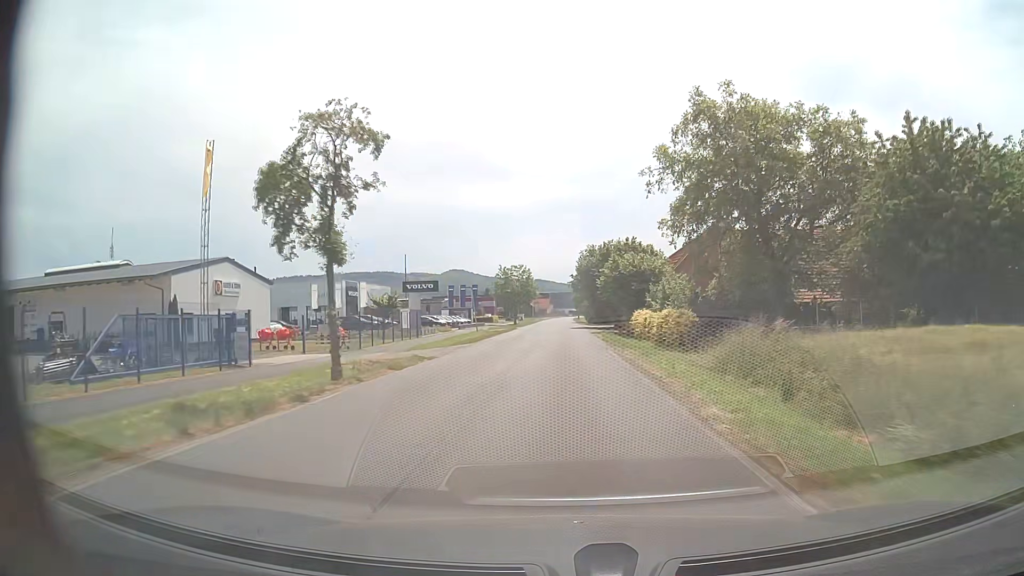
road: unclassified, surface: asphalt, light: Day
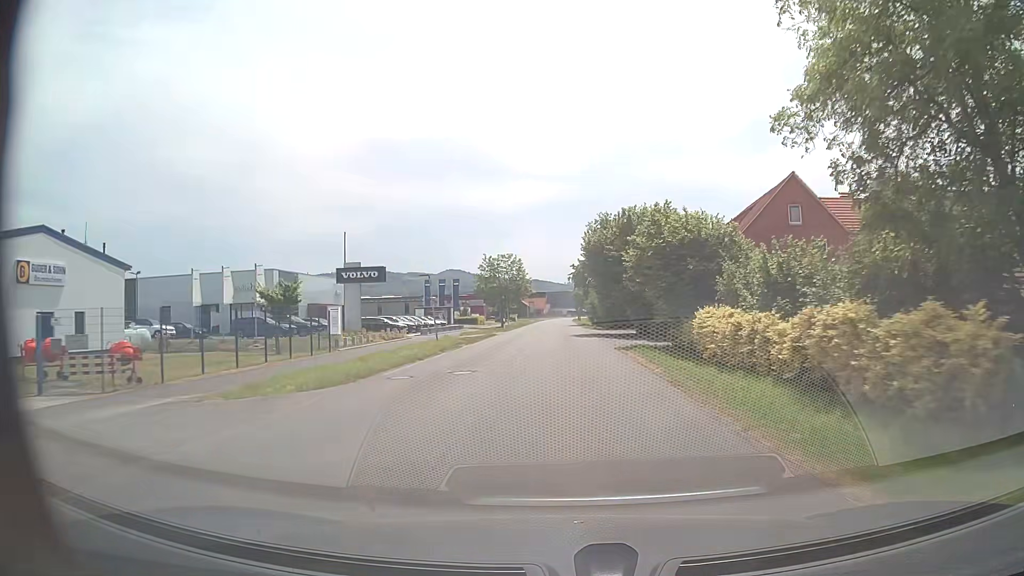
(0.0, +20.6) m; 0°
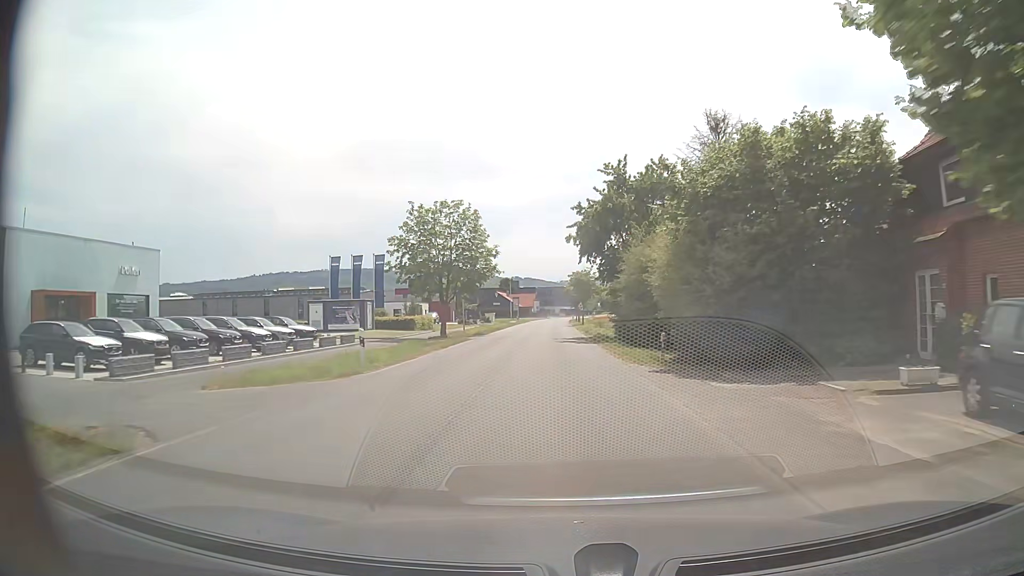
(+0.4, +42.0) m; +1°
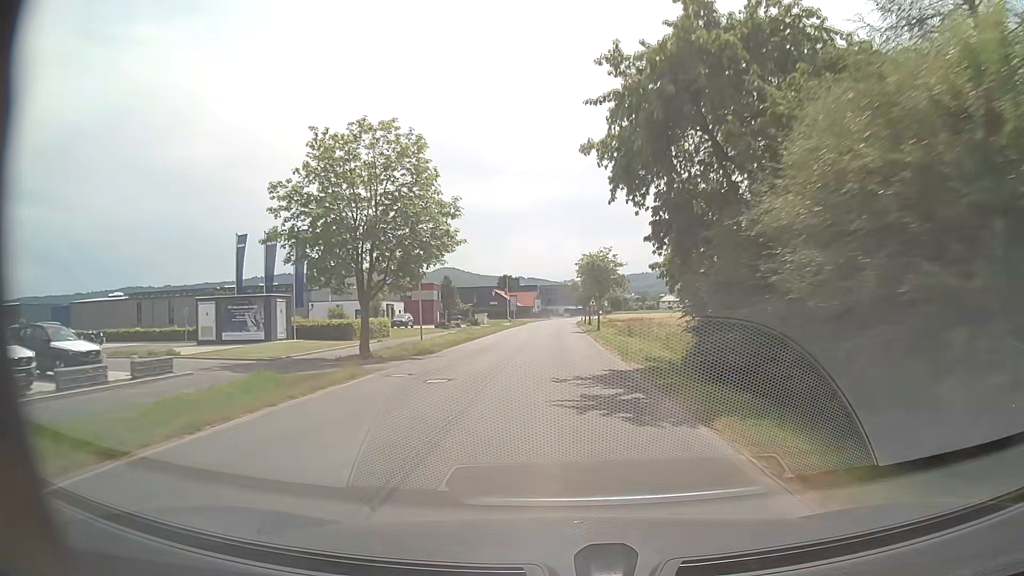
(-0.1, +21.0) m; -1°
